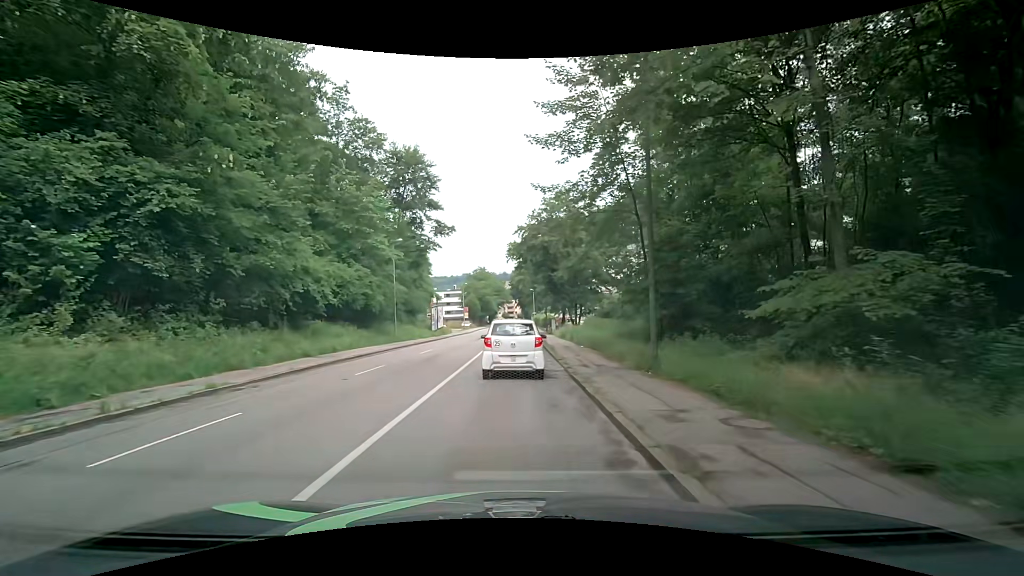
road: tertiary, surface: asphalt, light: Day
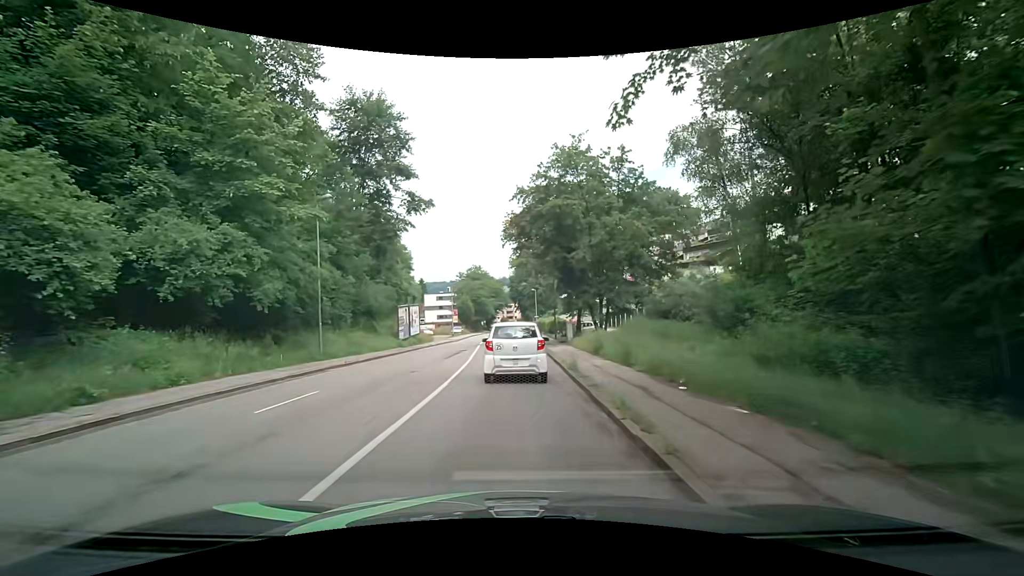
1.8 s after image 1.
(-0.1, +14.9) m; -1°
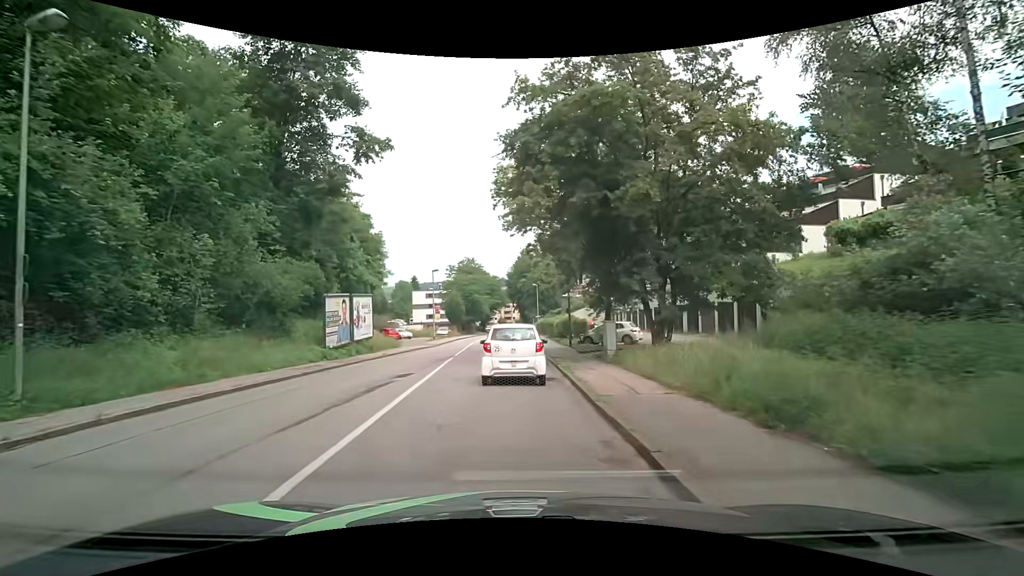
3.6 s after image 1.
(+0.2, +14.7) m; +1°
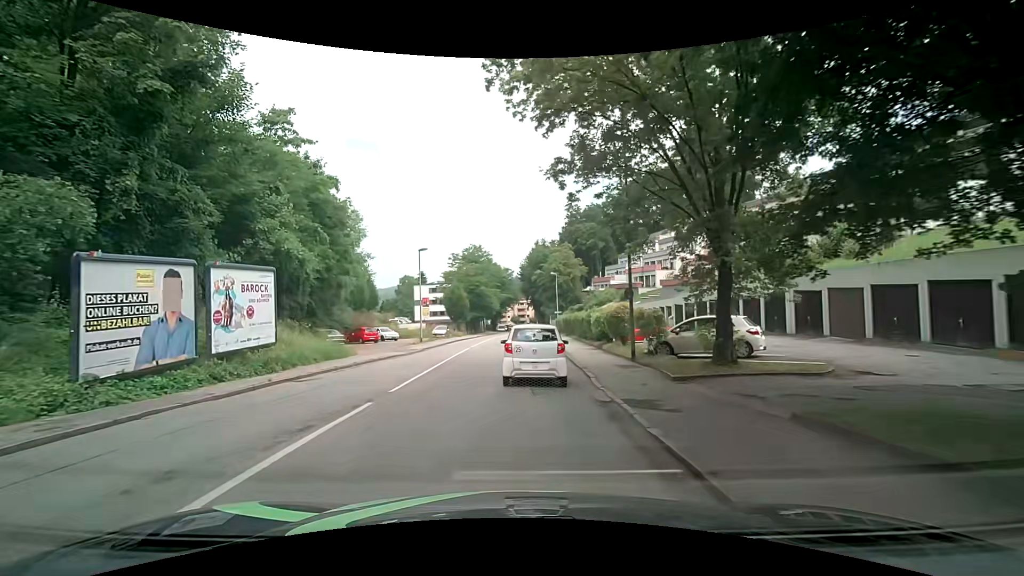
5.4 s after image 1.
(0.0, +14.8) m; -1°
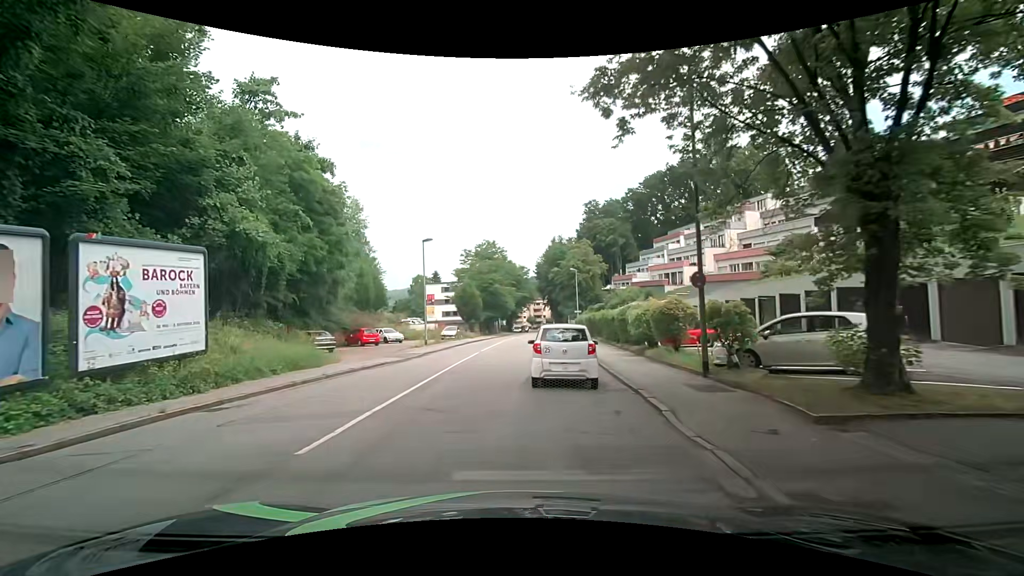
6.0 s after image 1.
(-0.2, +5.3) m; -3°
